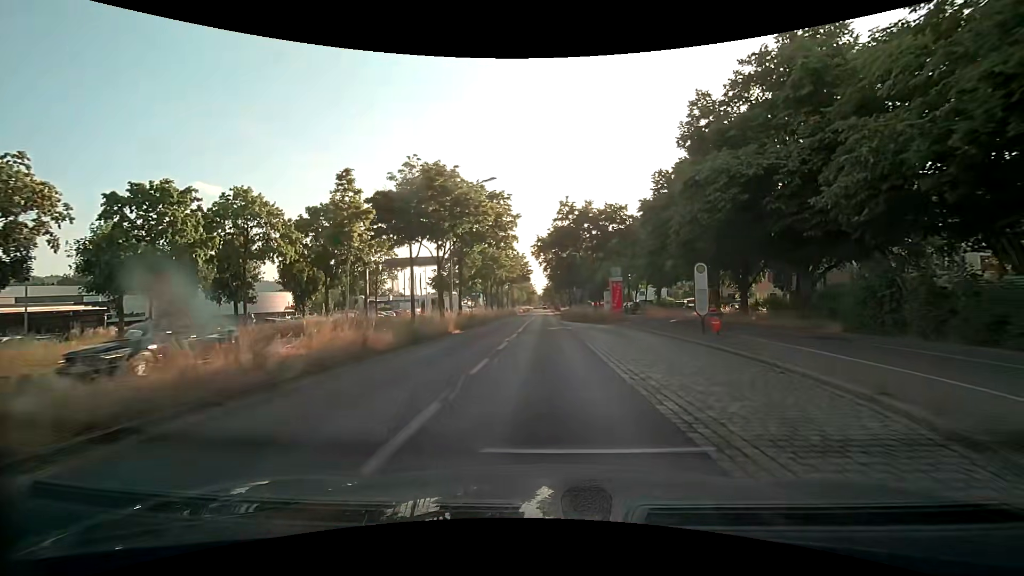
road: primary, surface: asphalt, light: Day
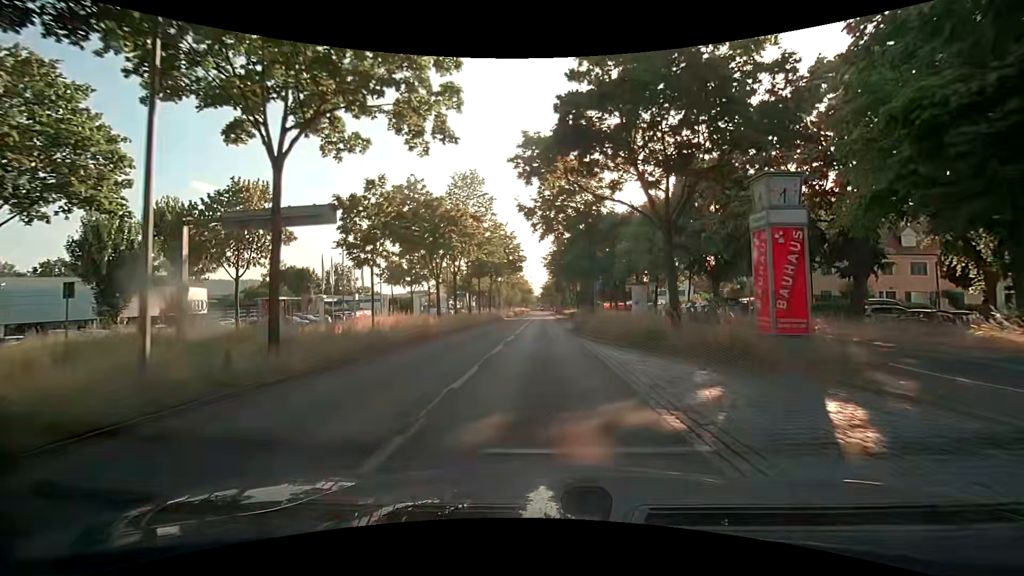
(-0.1, +25.7) m; 0°
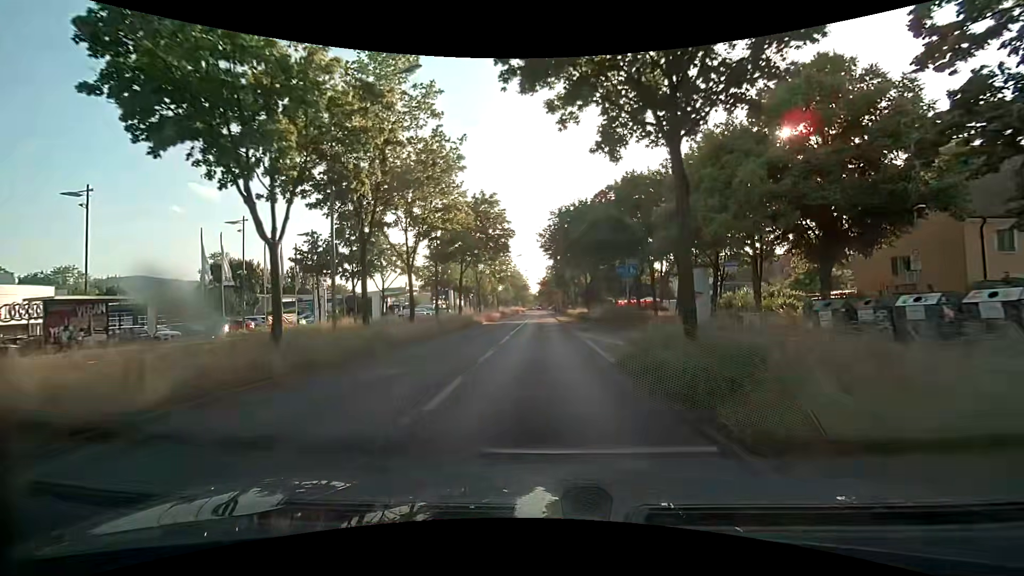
(-0.1, +19.7) m; 0°
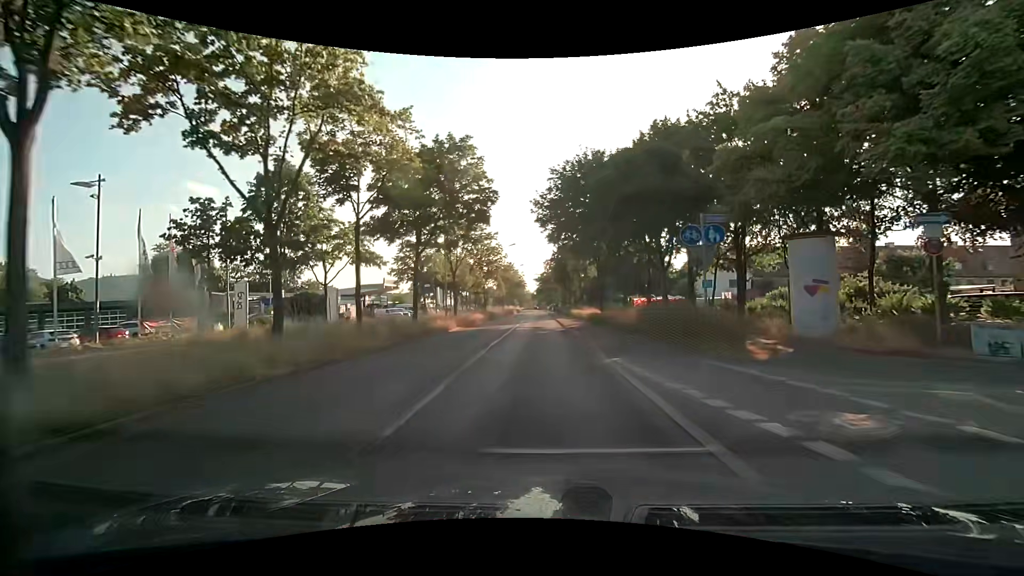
(+0.1, +13.4) m; +1°
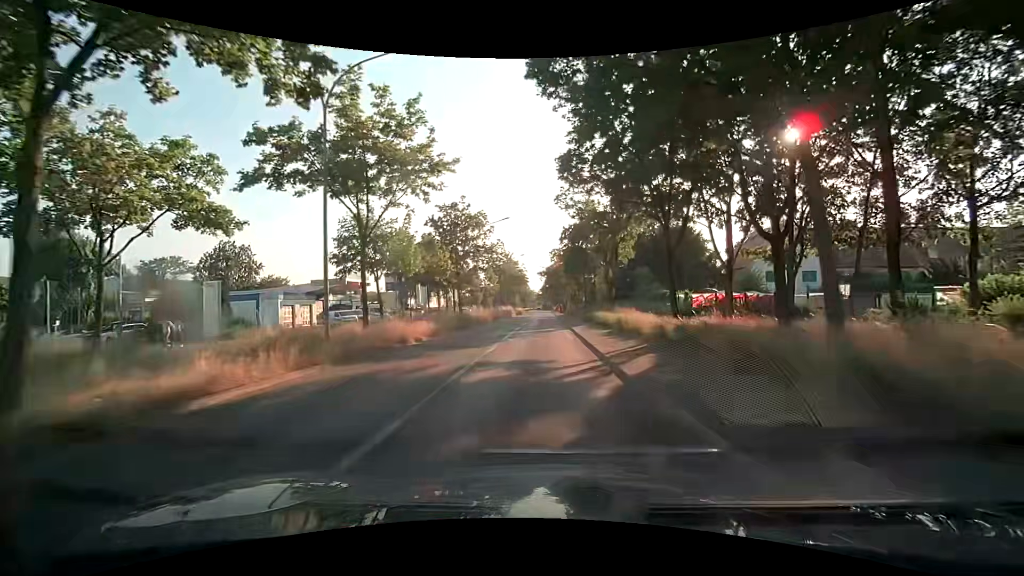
(-0.2, +20.4) m; -1°
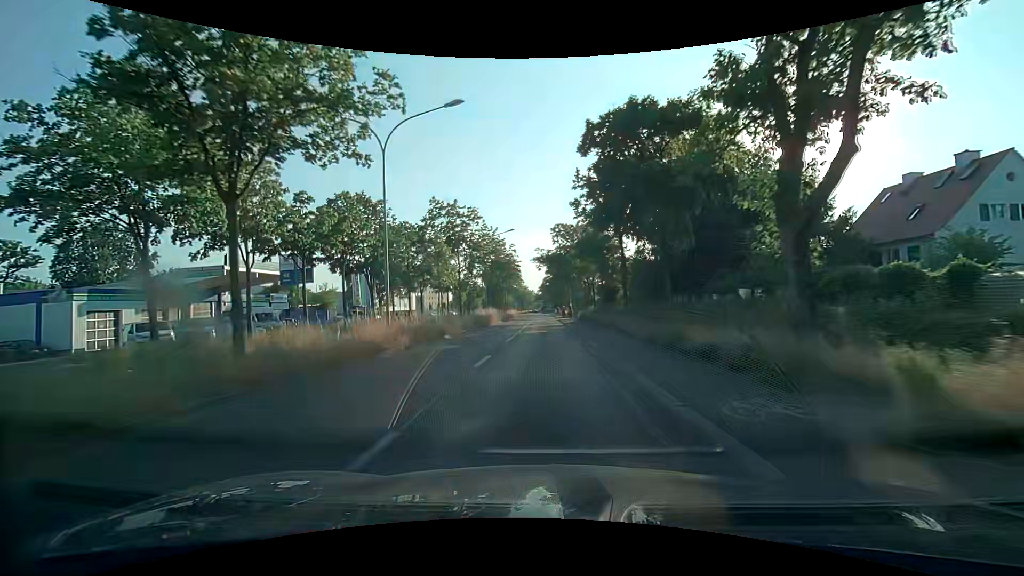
(-0.2, +27.7) m; 0°
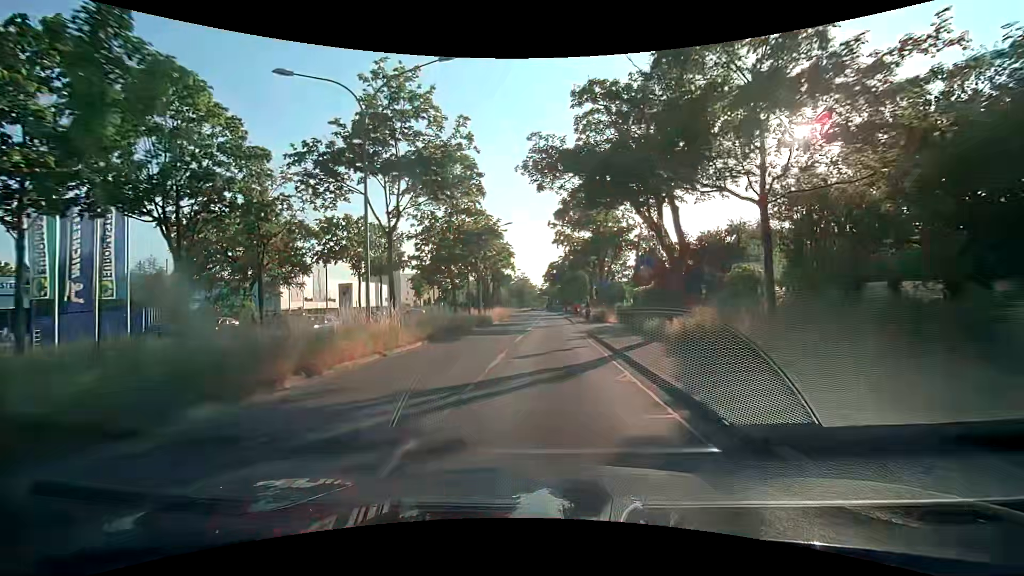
(-0.7, +36.7) m; -1°
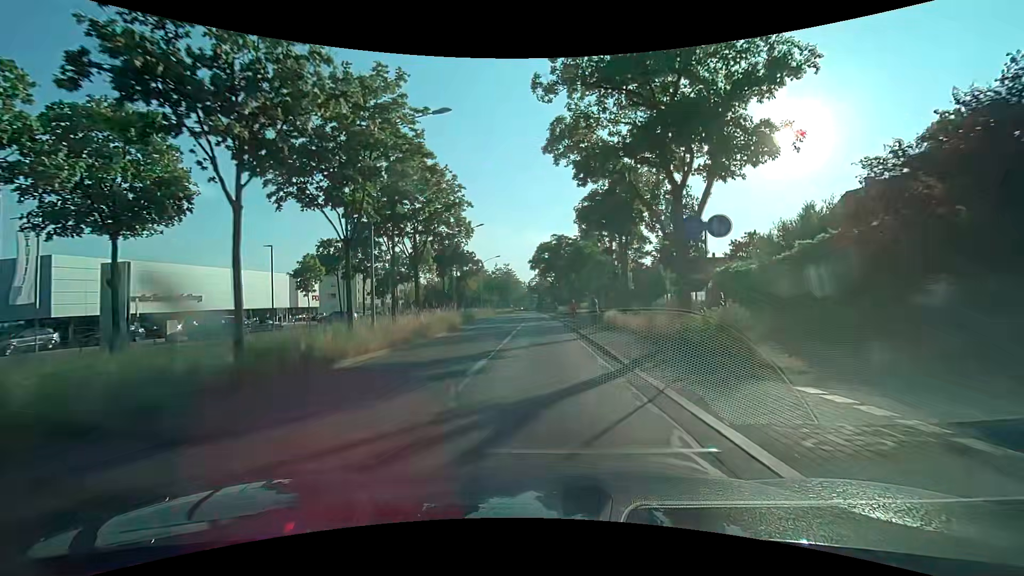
(+0.1, +28.9) m; +1°
(0, +10) (0, +20) (0, +30) (-1, +40) (-1, +50) (-1, +60) (-1, +70) (-1, +80) (-2, +90) (-2, +100) m
